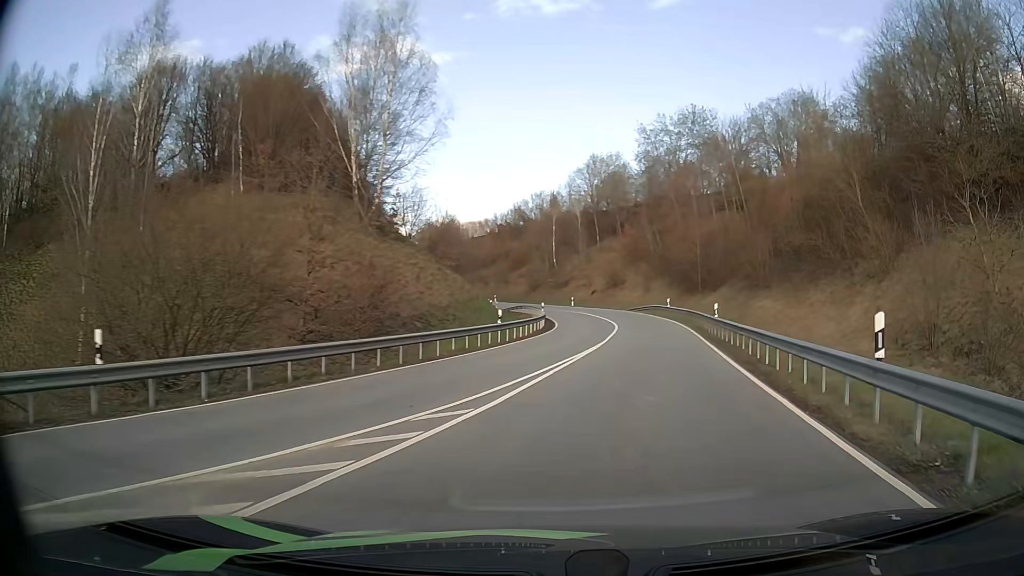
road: primary_link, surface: asphalt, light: Day
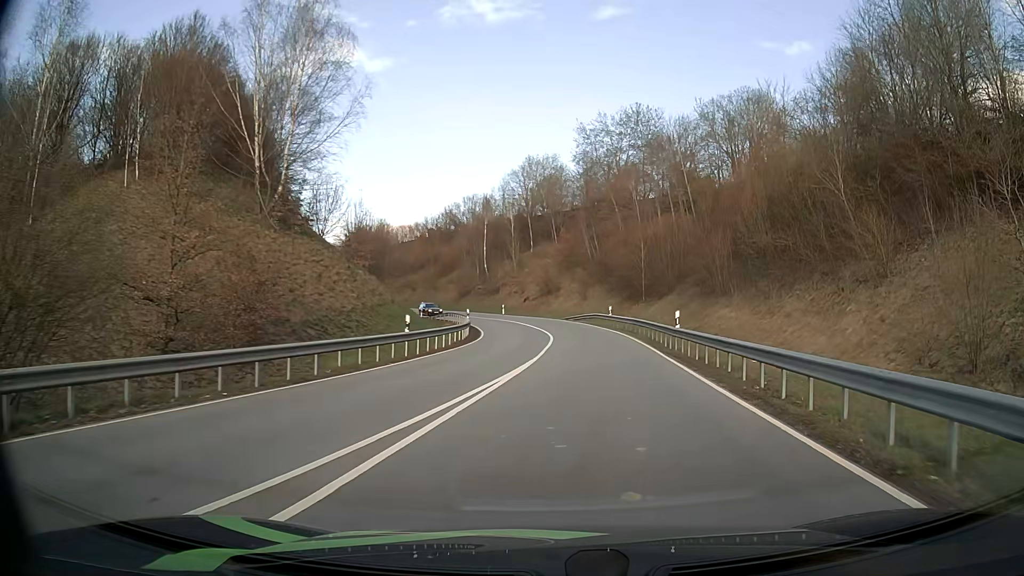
(+0.3, +5.7) m; +6°
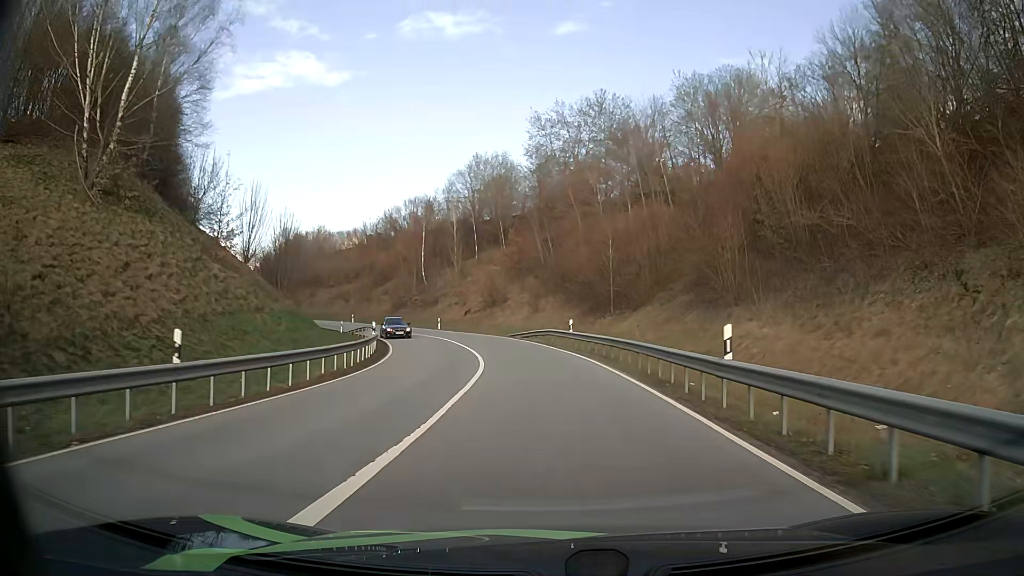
(+0.7, +12.1) m; +5°
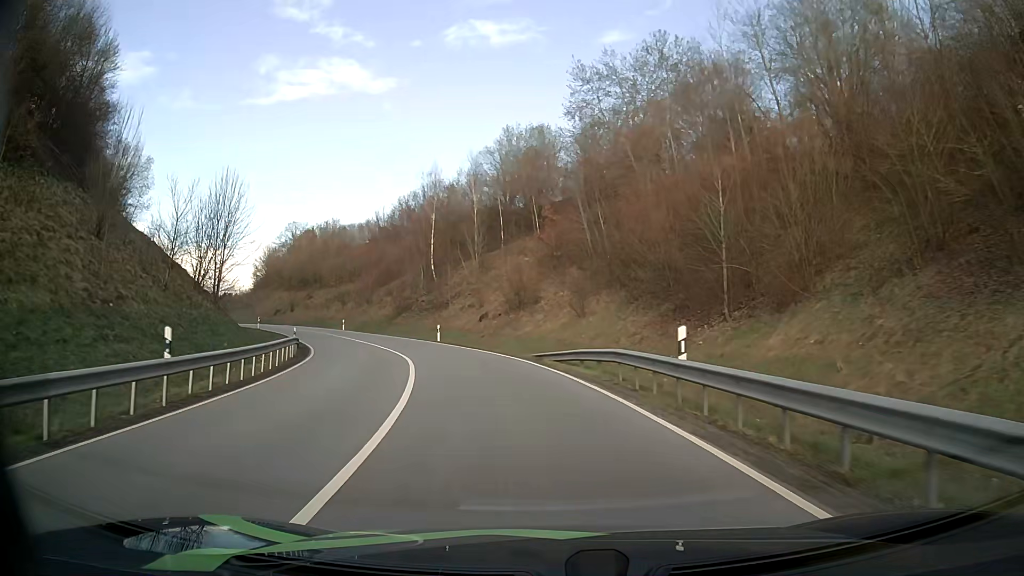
(-0.2, +19.9) m; -3°
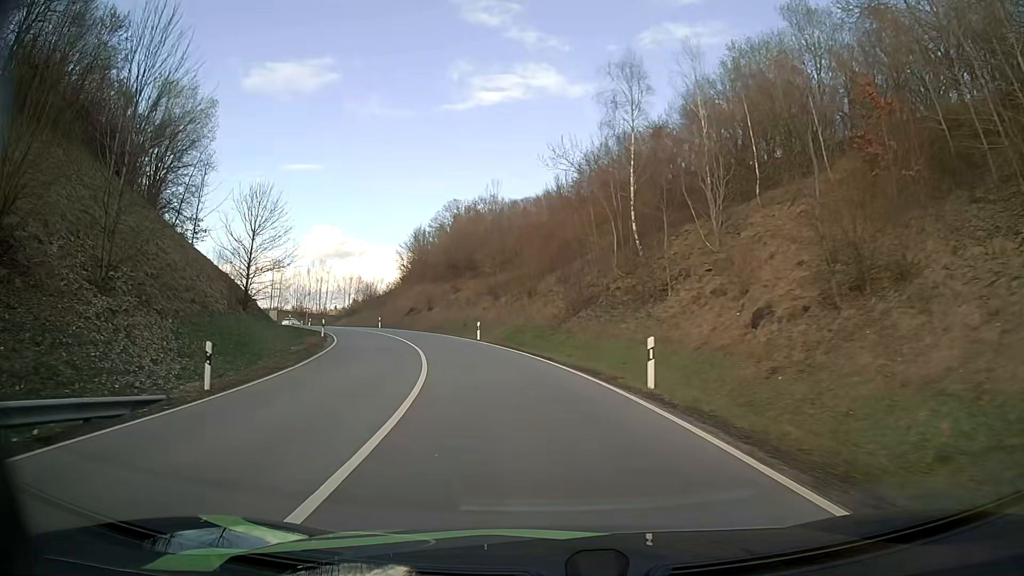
(-4.2, +28.6) m; -17°
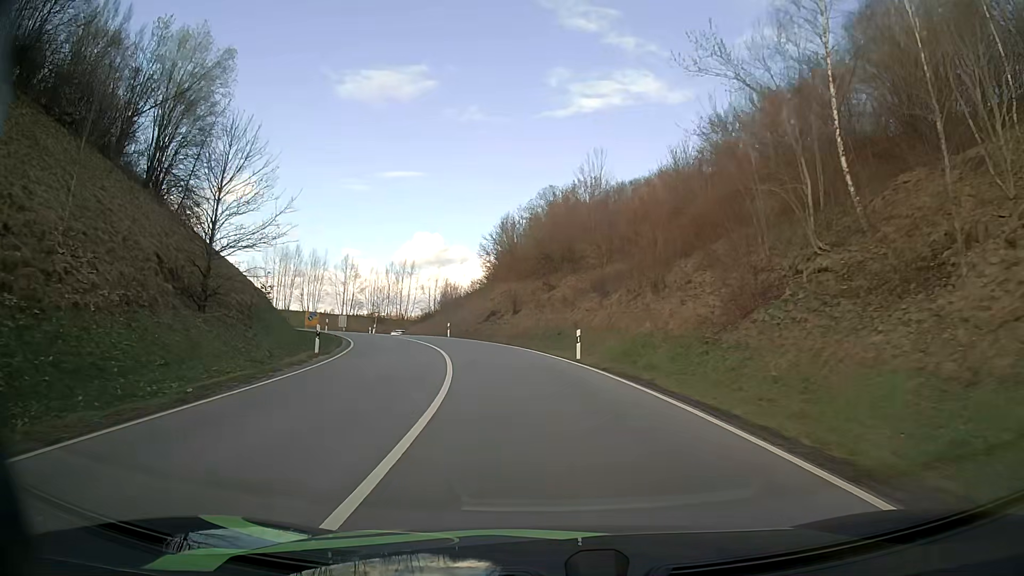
(-1.3, +15.3) m; -9°
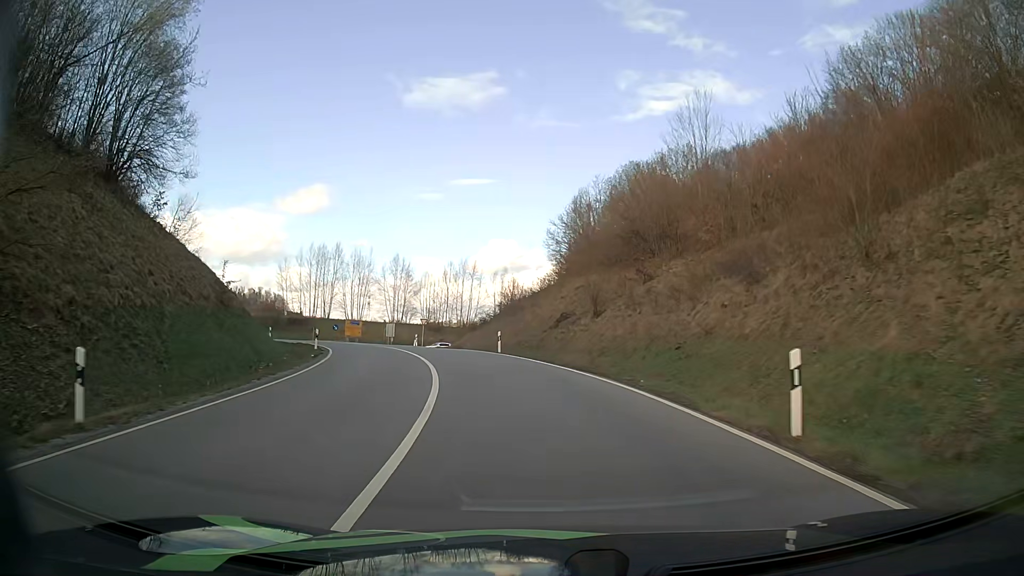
(-0.8, +15.5) m; -6°
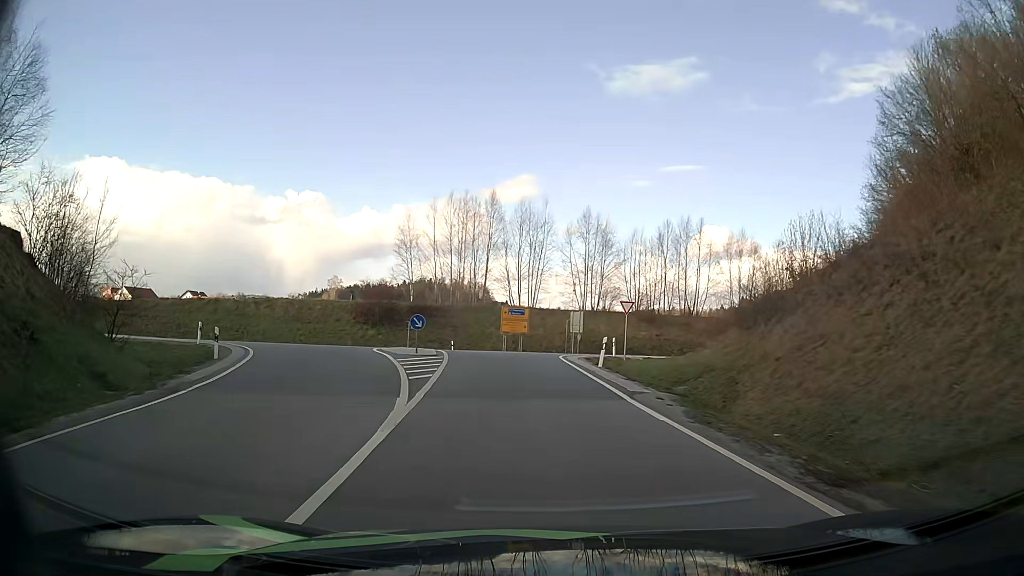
(-5.2, +33.5) m; -18°
(0, +10) (-1, +20) (-1, +30) (+1, +40) (+7, +47) (+16, +53) (+24, +58) (+33, +63) (+41, +69) (+49, +75) m
